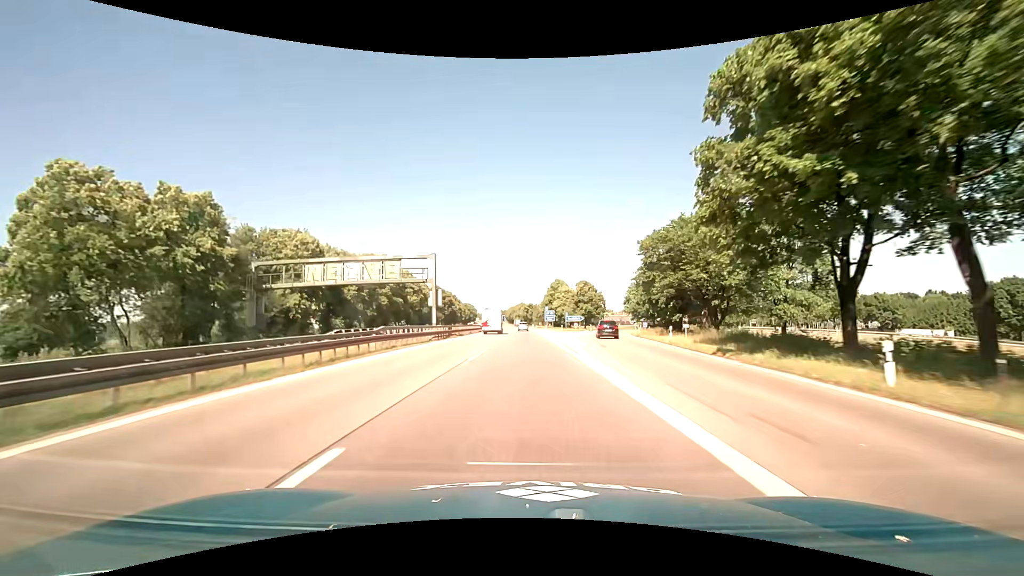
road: motorway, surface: asphalt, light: Day
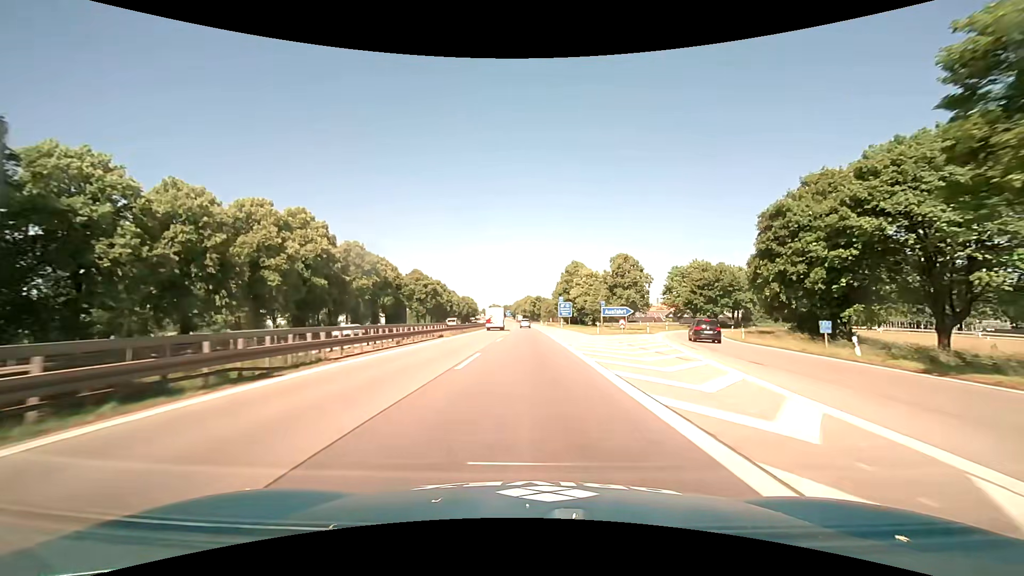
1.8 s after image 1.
(-0.2, +39.6) m; -1°
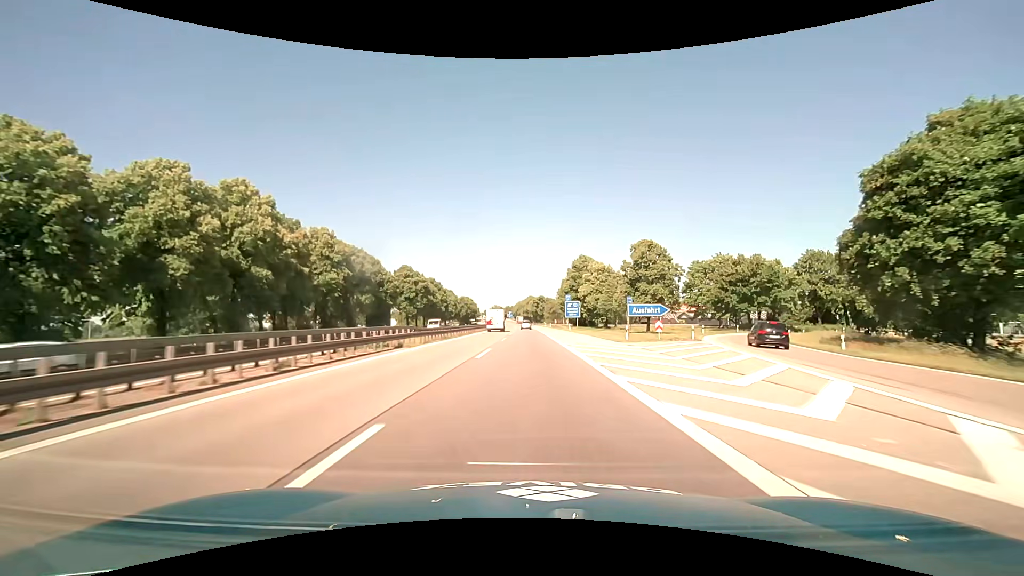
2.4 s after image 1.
(0.0, +13.4) m; -1°
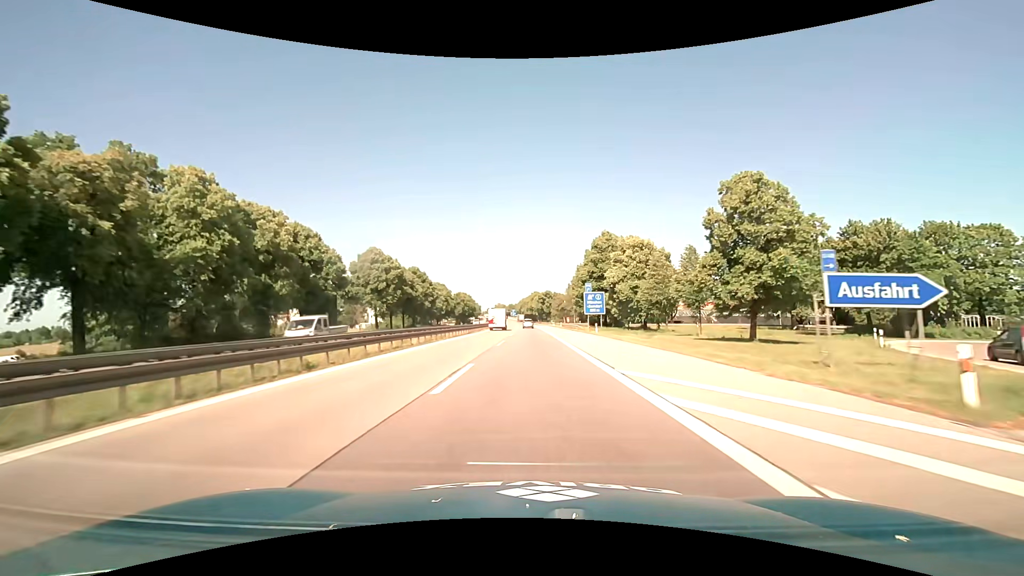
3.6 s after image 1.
(0.0, +27.1) m; 0°
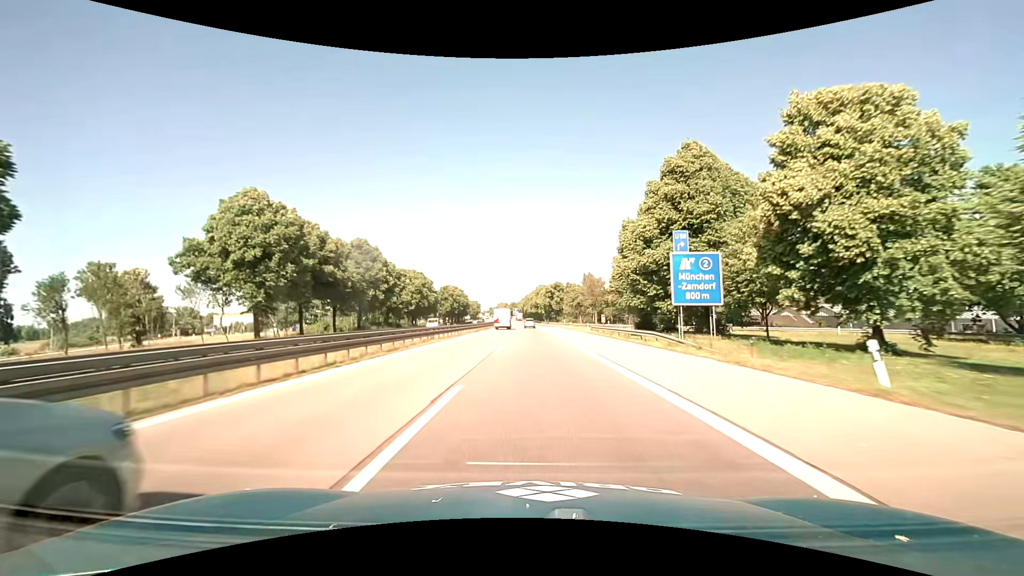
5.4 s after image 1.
(-0.3, +41.3) m; -1°
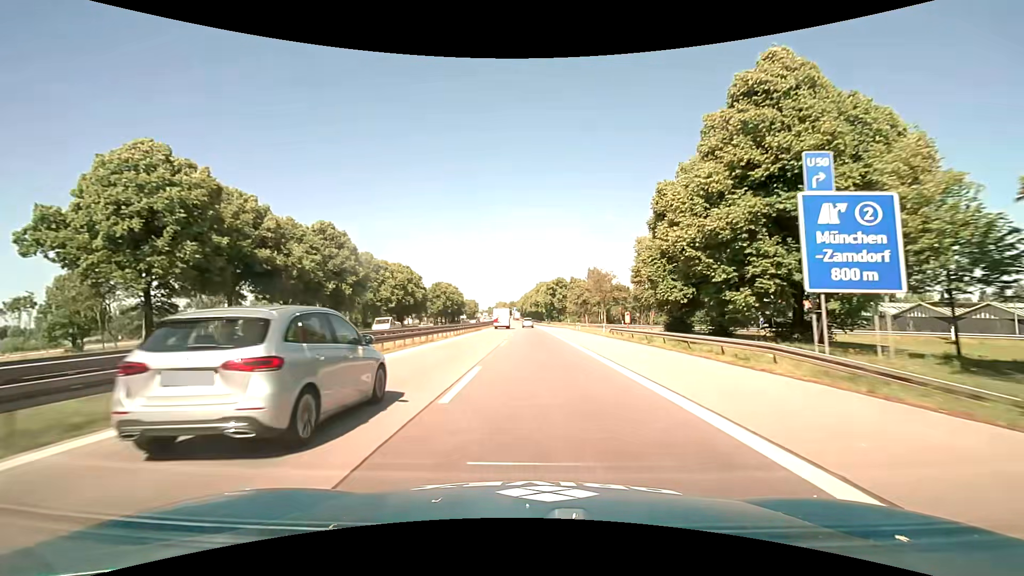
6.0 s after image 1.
(0.0, +13.9) m; 0°
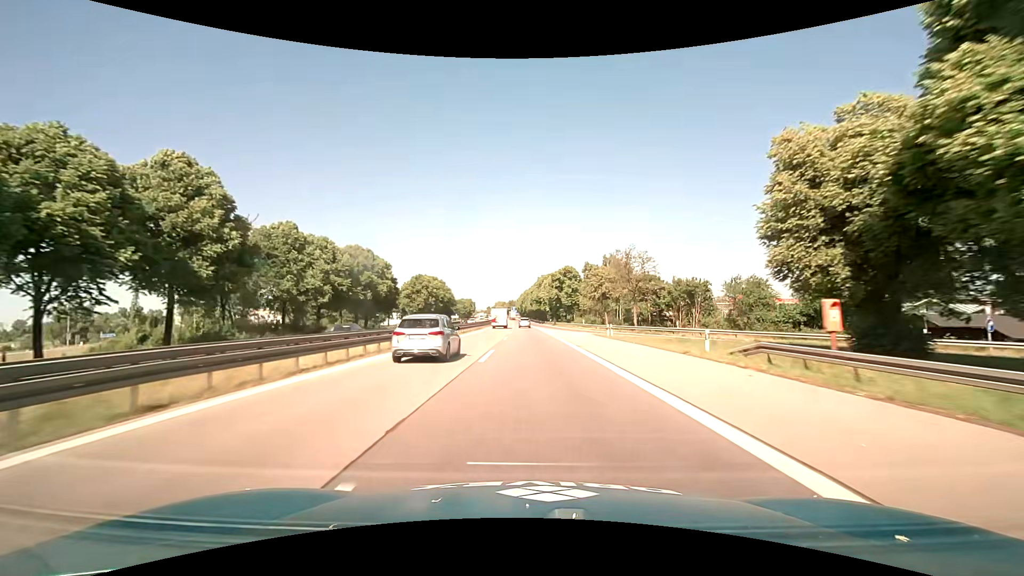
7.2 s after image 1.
(+0.1, +28.1) m; 0°
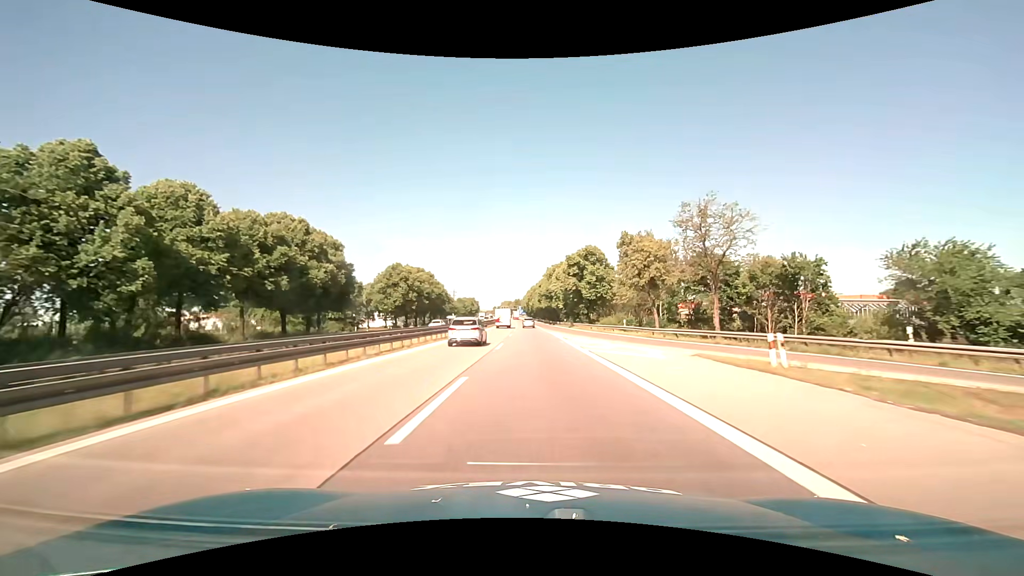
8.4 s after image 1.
(0.0, +28.3) m; -1°
(0, +10) (0, +20) (0, +30) (0, +40) (0, +50) (0, +60) (-1, +70) (-1, +80) (-1, +90) (-1, +100) m
